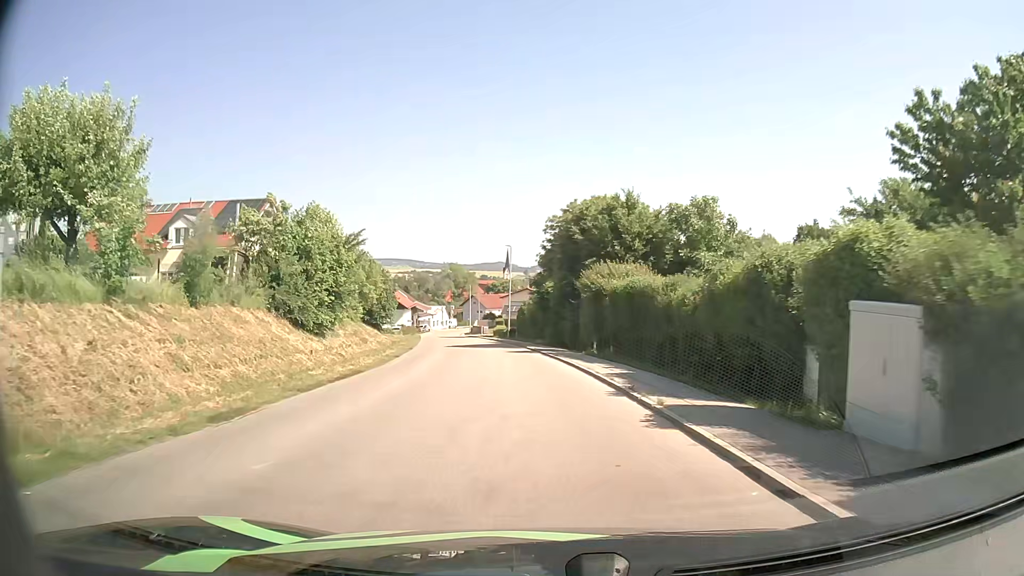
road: tertiary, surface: asphalt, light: Day
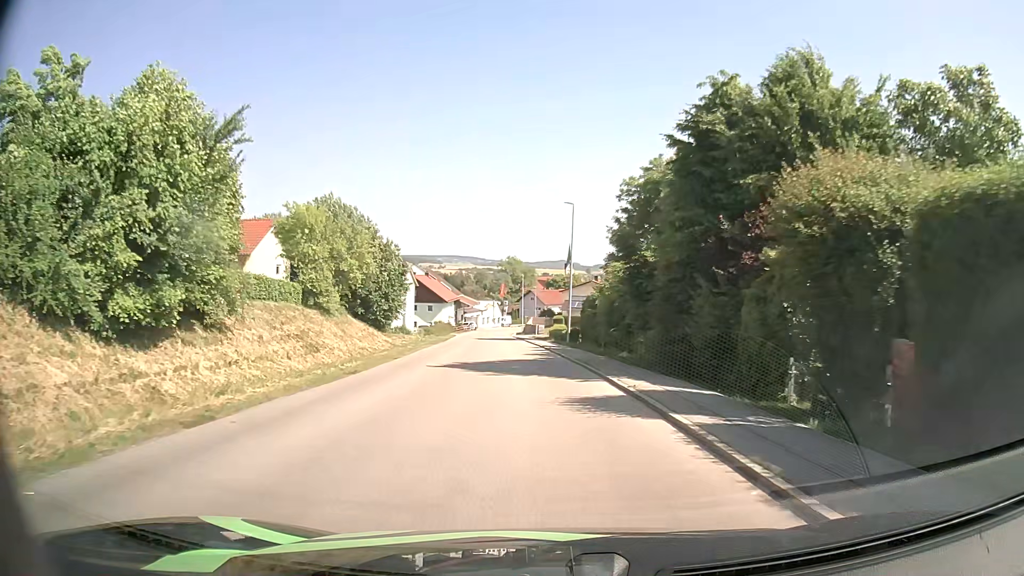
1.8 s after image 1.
(-0.8, +20.6) m; -5°
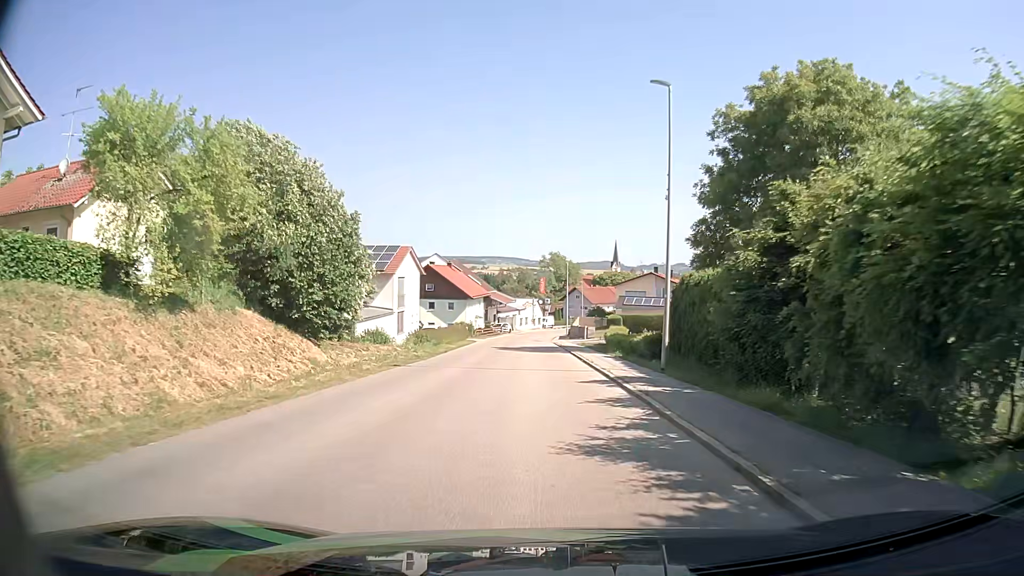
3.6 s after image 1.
(-0.7, +20.4) m; -4°
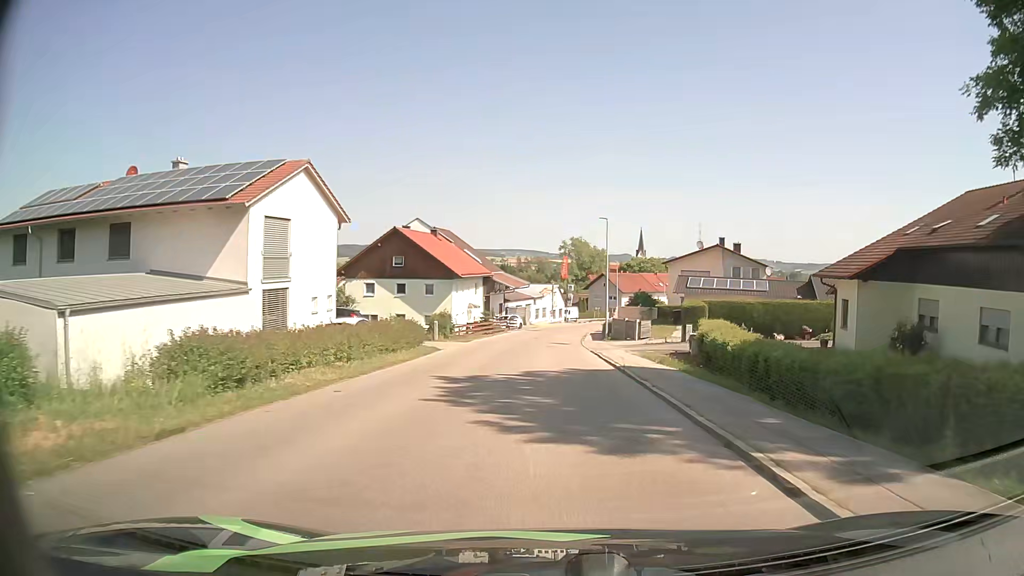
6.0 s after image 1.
(-0.5, +26.8) m; -2°
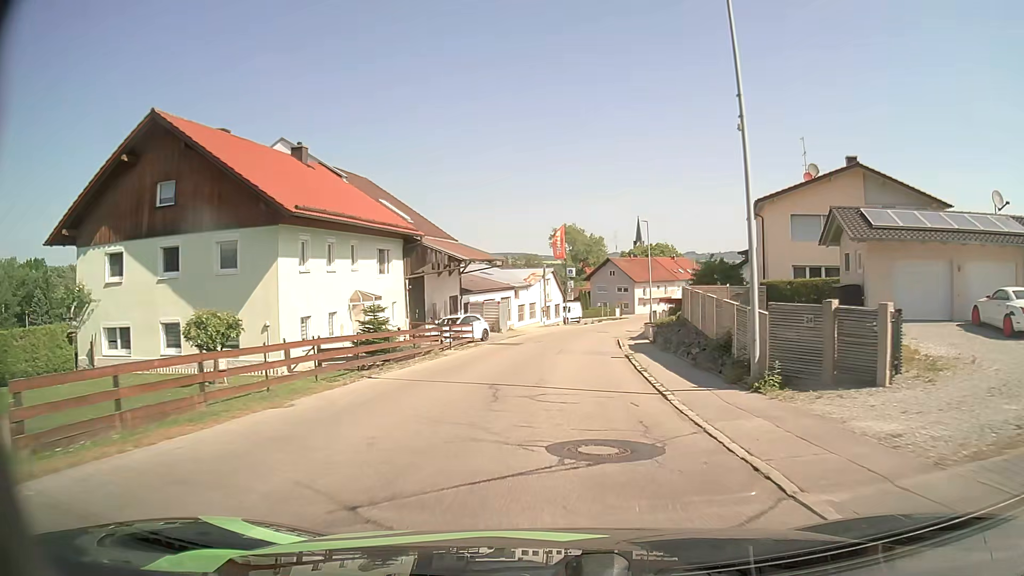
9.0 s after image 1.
(+0.2, +33.8) m; +1°
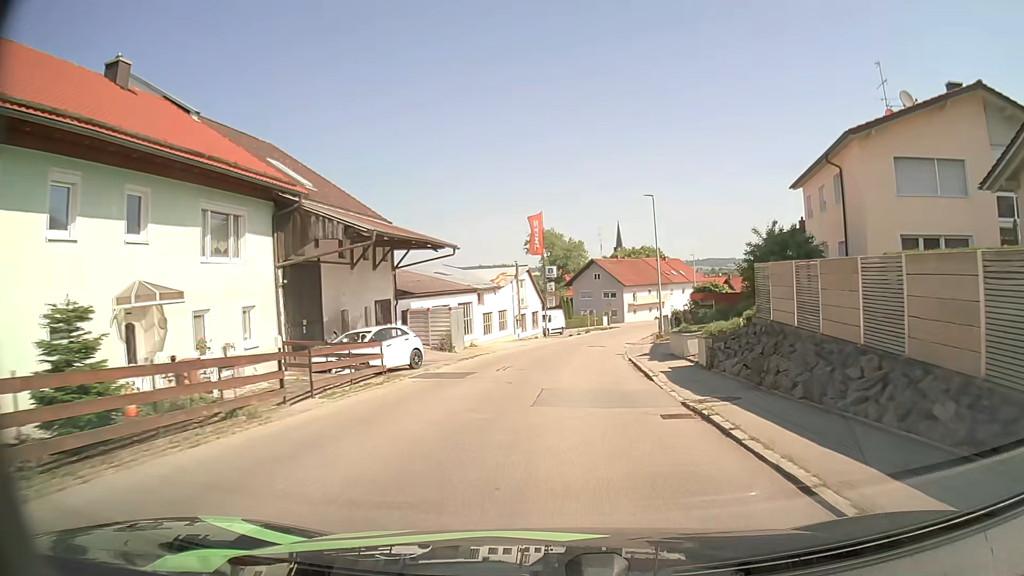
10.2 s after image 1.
(+0.2, +13.9) m; +2°
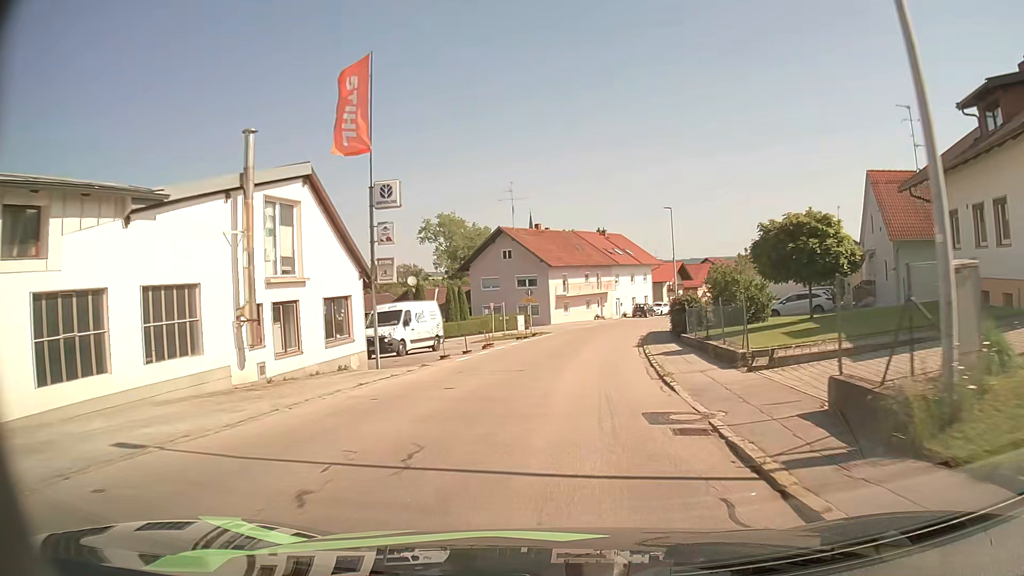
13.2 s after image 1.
(+2.3, +34.6) m; +7°
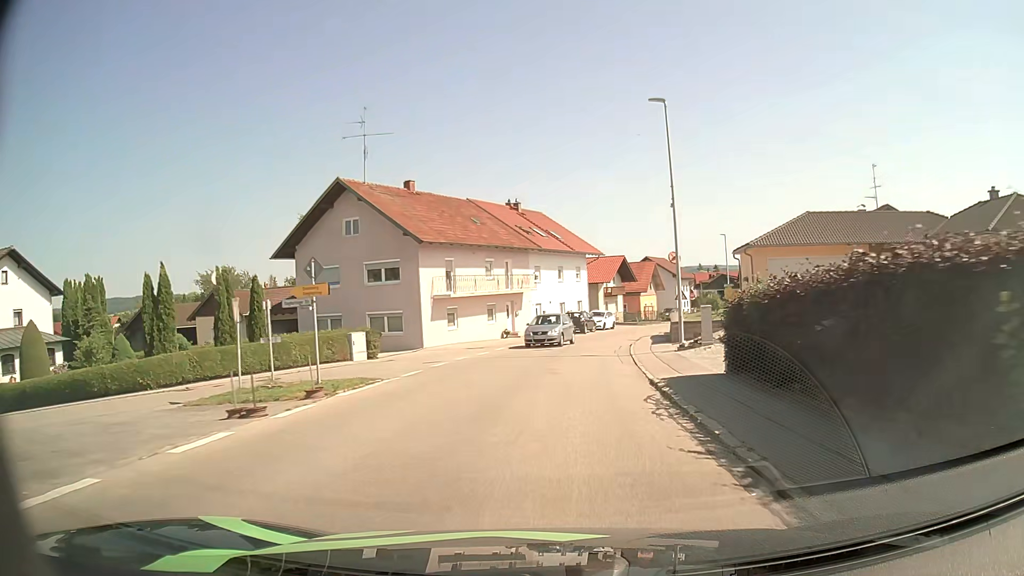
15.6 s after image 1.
(+1.9, +27.0) m; +8°
(0, +10) (+1, +20) (+2, +30) (+4, +40) (+7, +49) (+11, +59) (+15, +68) (+19, +77) (+22, +86) (+26, +95) m
